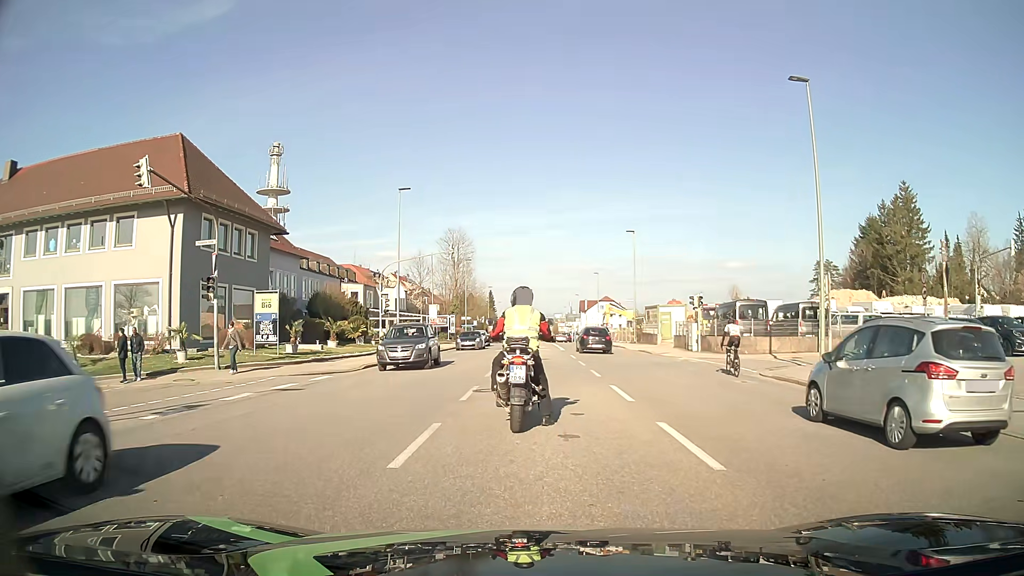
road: tertiary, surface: asphalt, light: Day
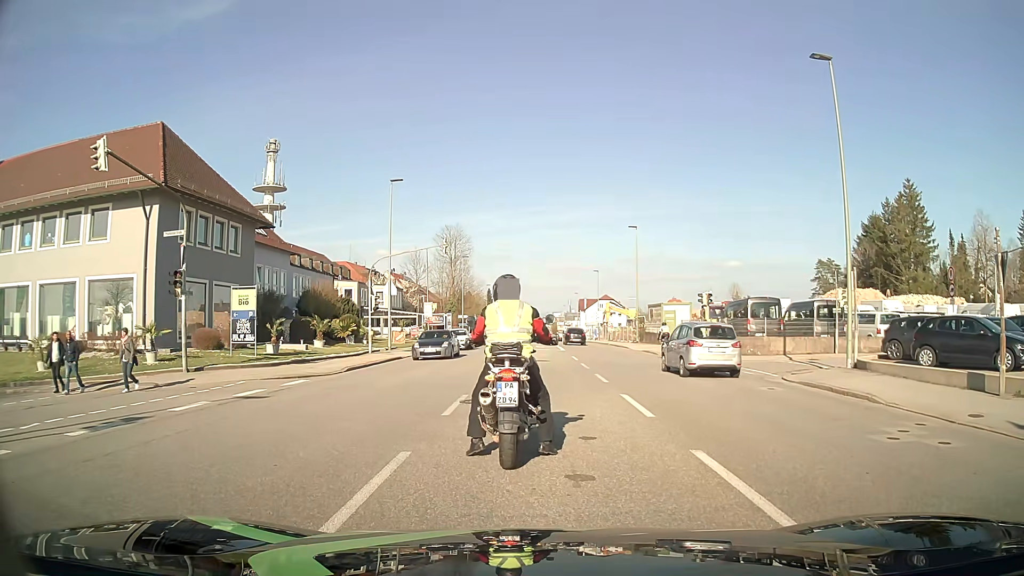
(0.0, +2.1) m; 0°
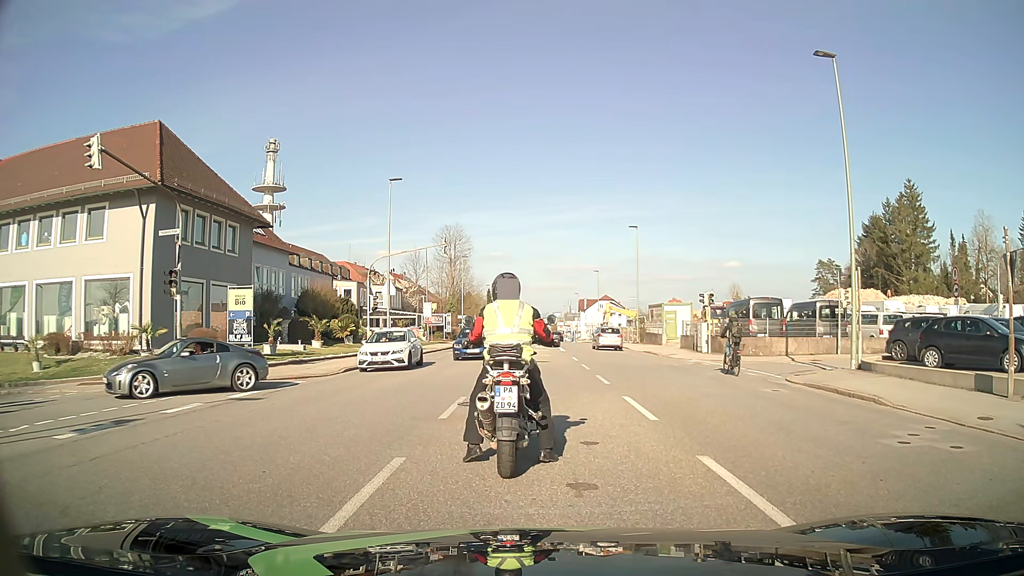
(0.0, +0.4) m; 0°
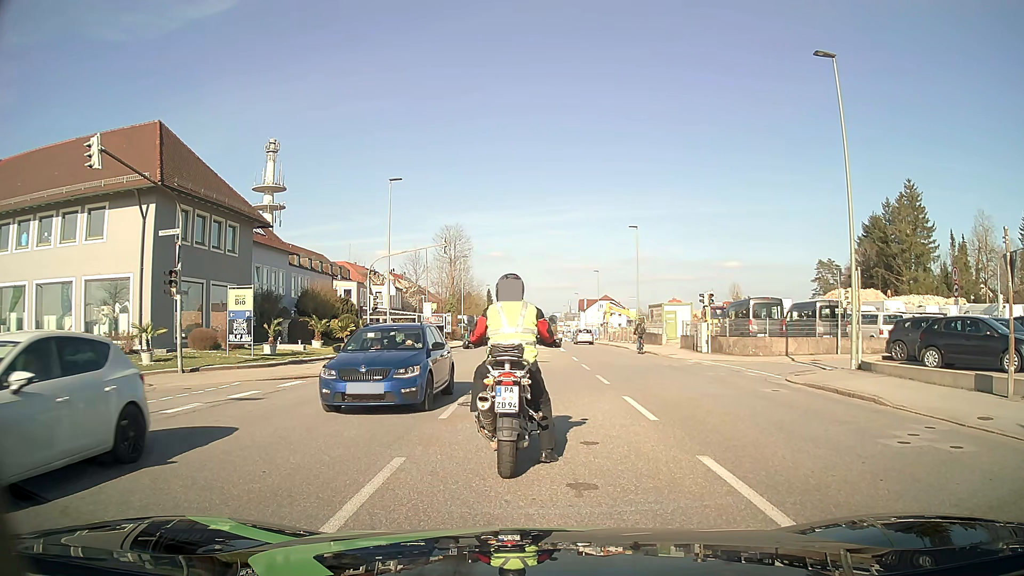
(0.0, 0.0) m; 0°
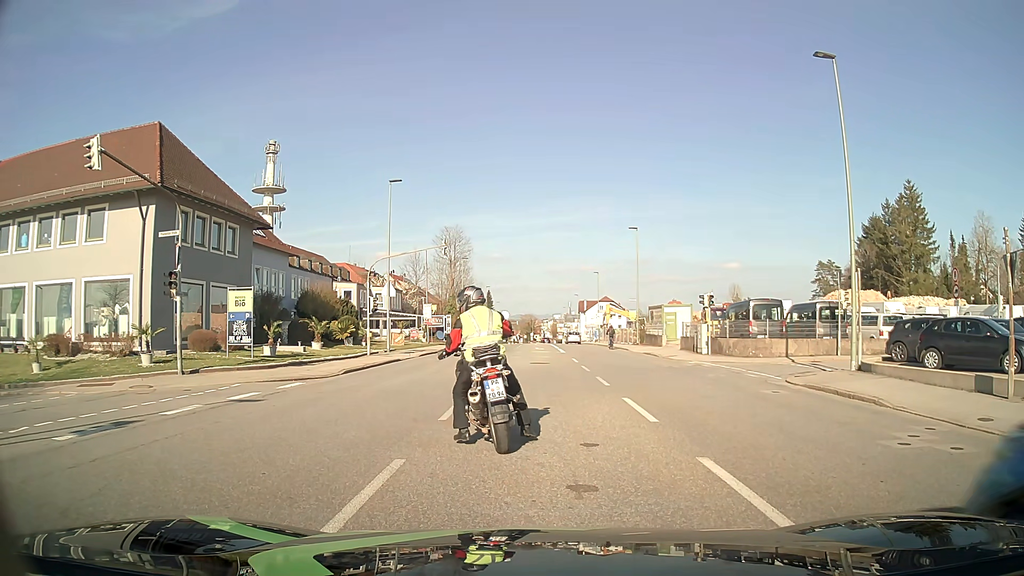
(0.0, 0.0) m; 0°
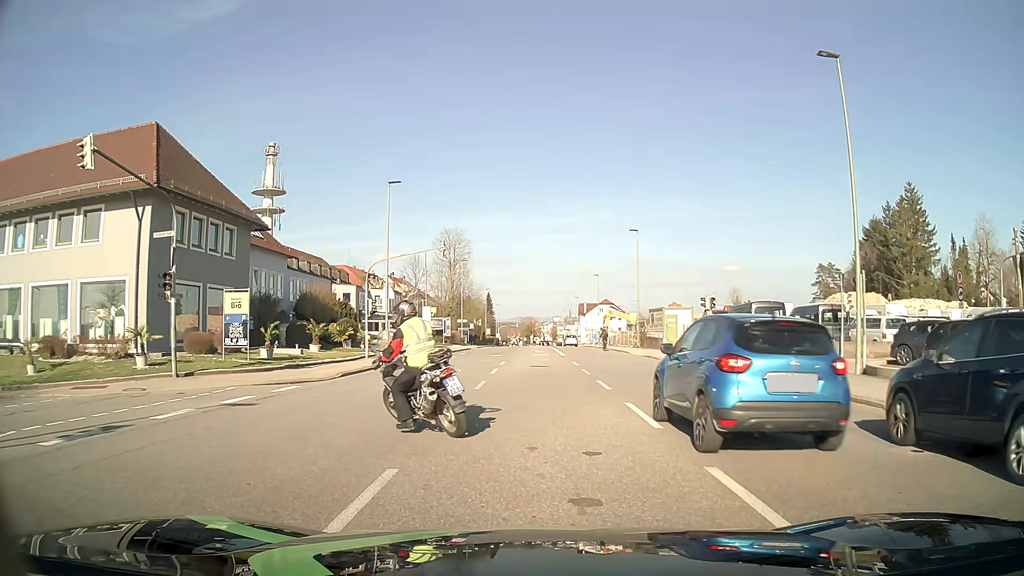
(0.0, +0.4) m; 0°
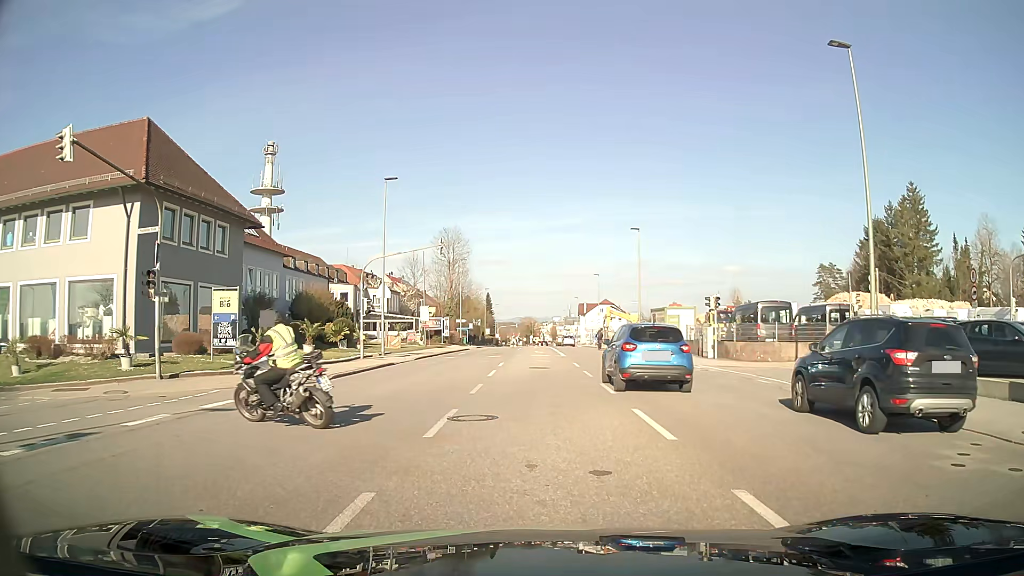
(0.0, +1.1) m; +1°
